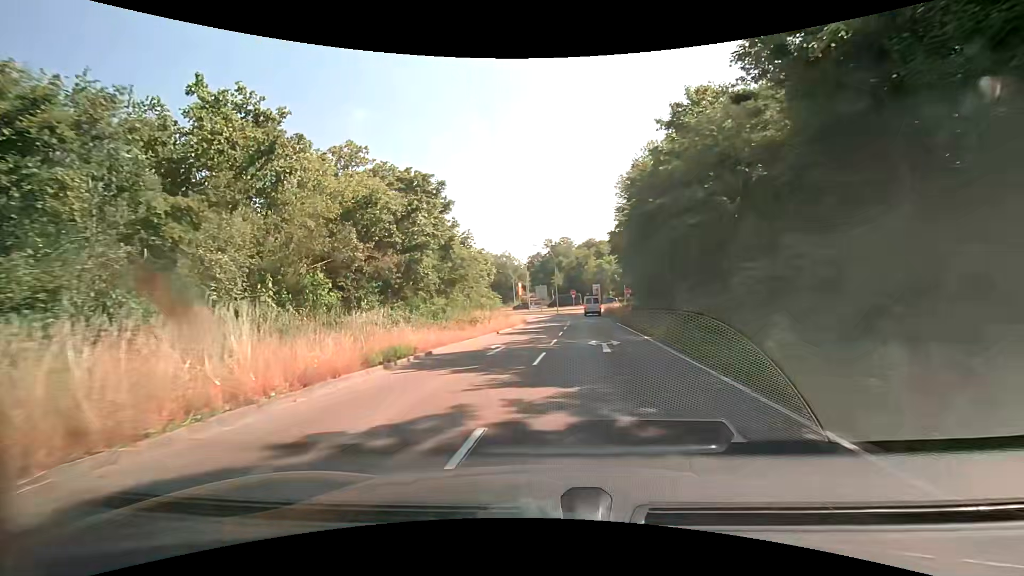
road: trunk_link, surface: asphalt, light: Day
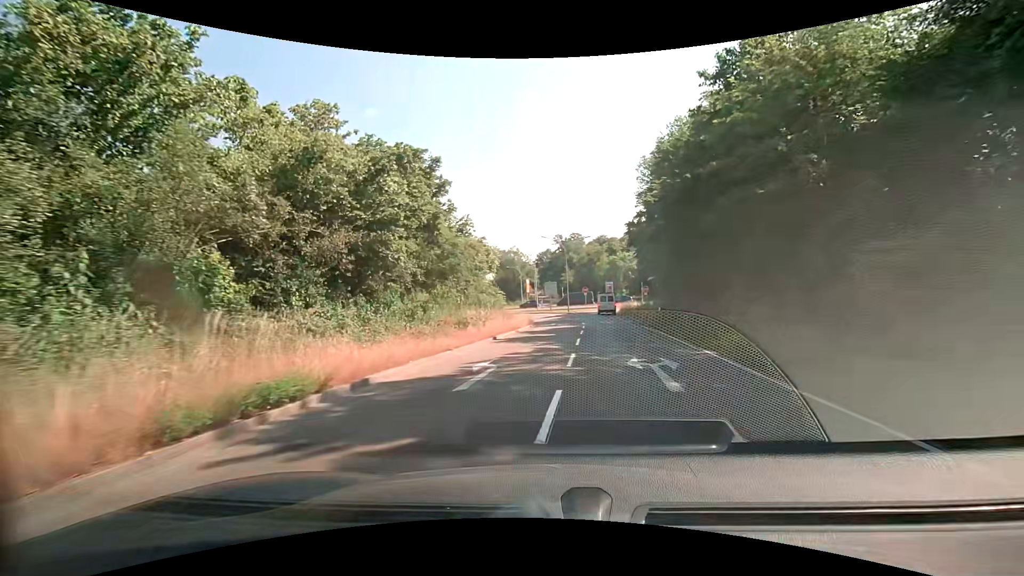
(-0.2, +6.5) m; -2°
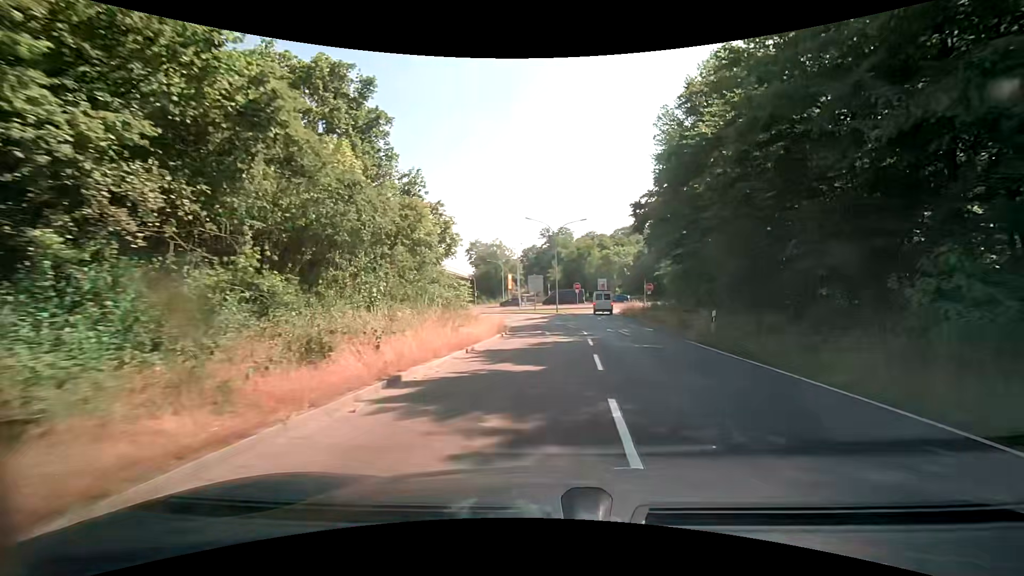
(+0.1, +12.8) m; +1°
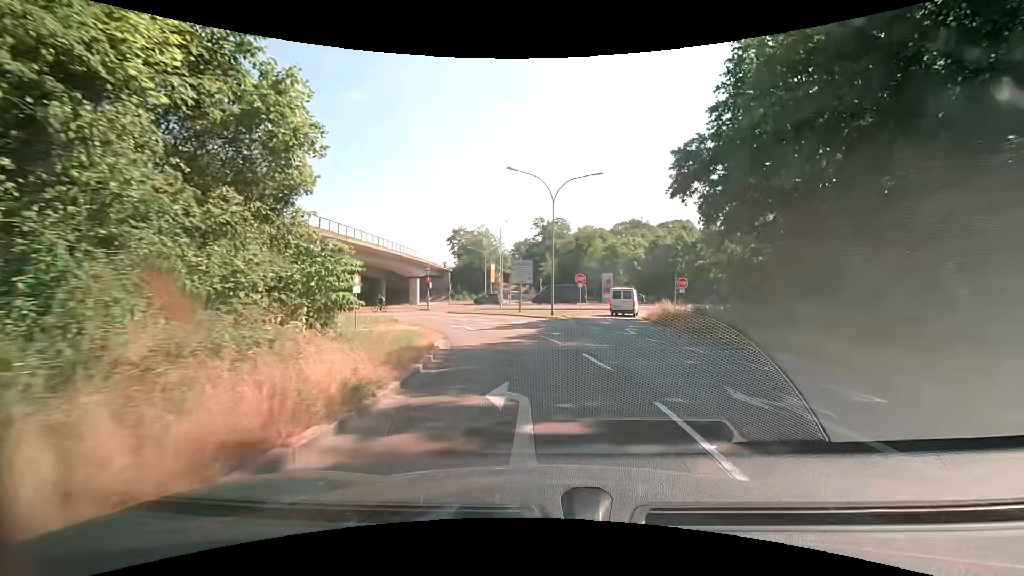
(+0.2, +18.1) m; +1°
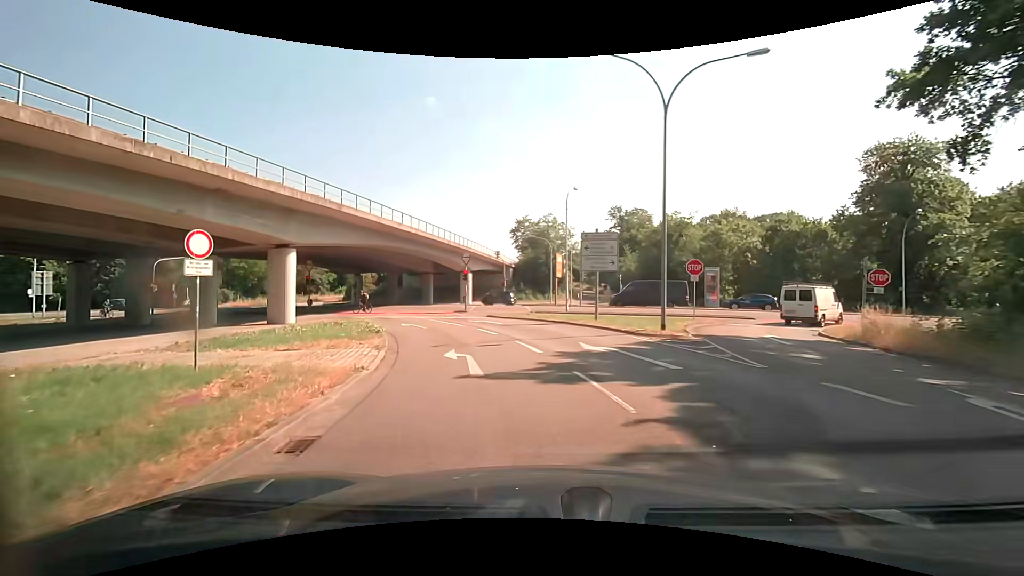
(-0.6, +15.5) m; -8°
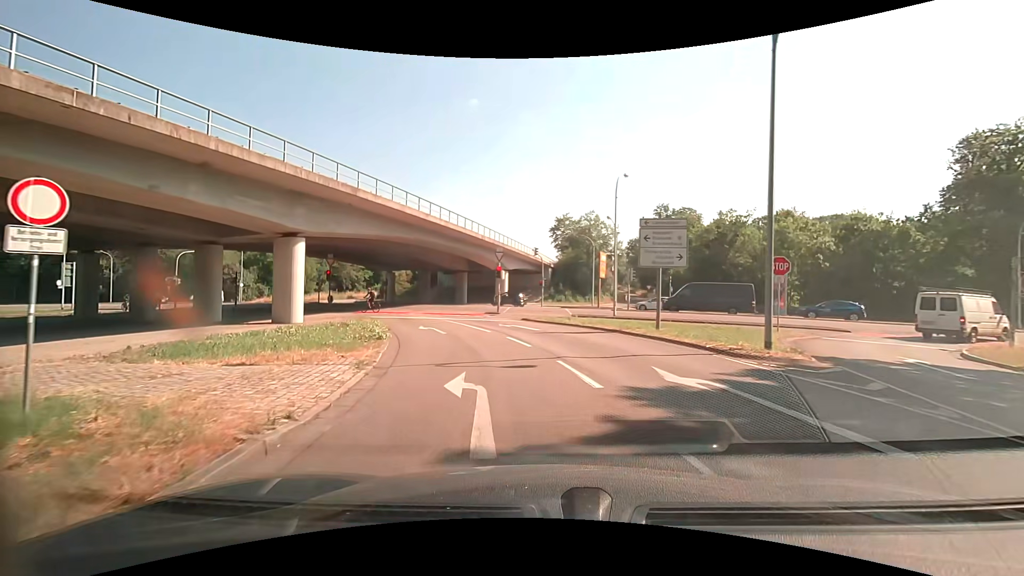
(-0.2, +4.5) m; -6°
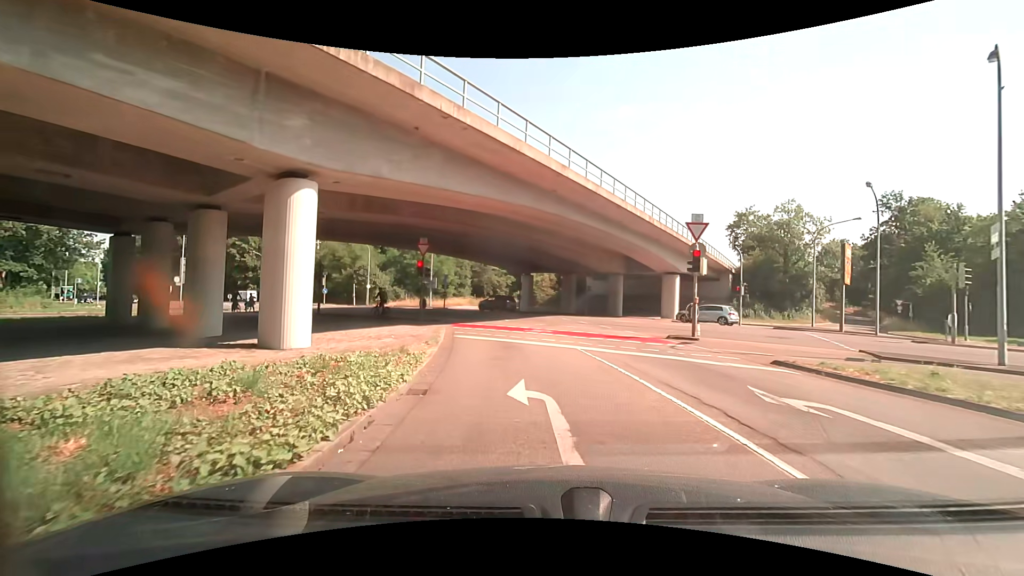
(-2.1, +14.8) m; -16°
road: secondary_link
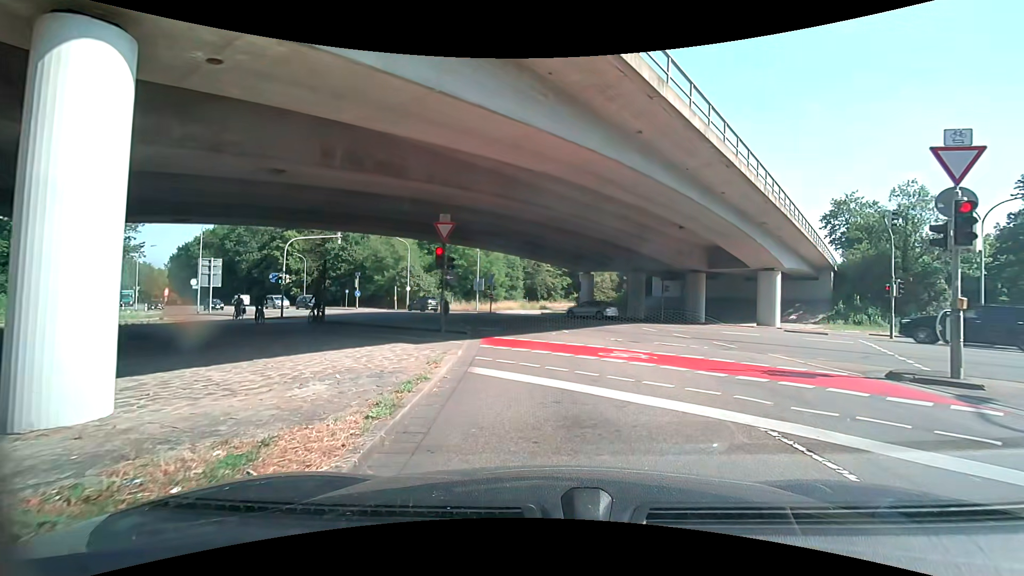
(-0.6, +8.1) m; -7°
